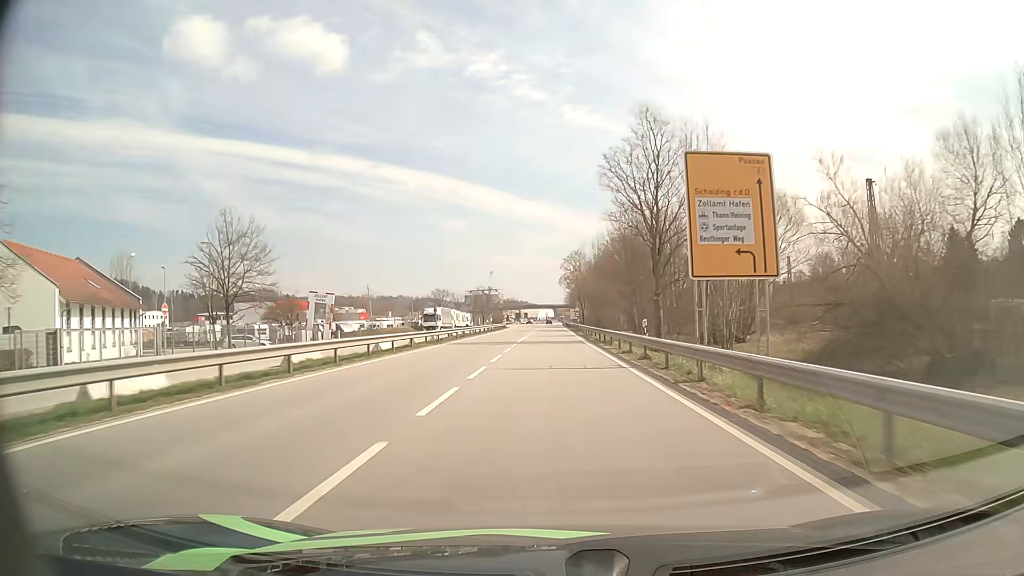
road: primary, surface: asphalt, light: Day
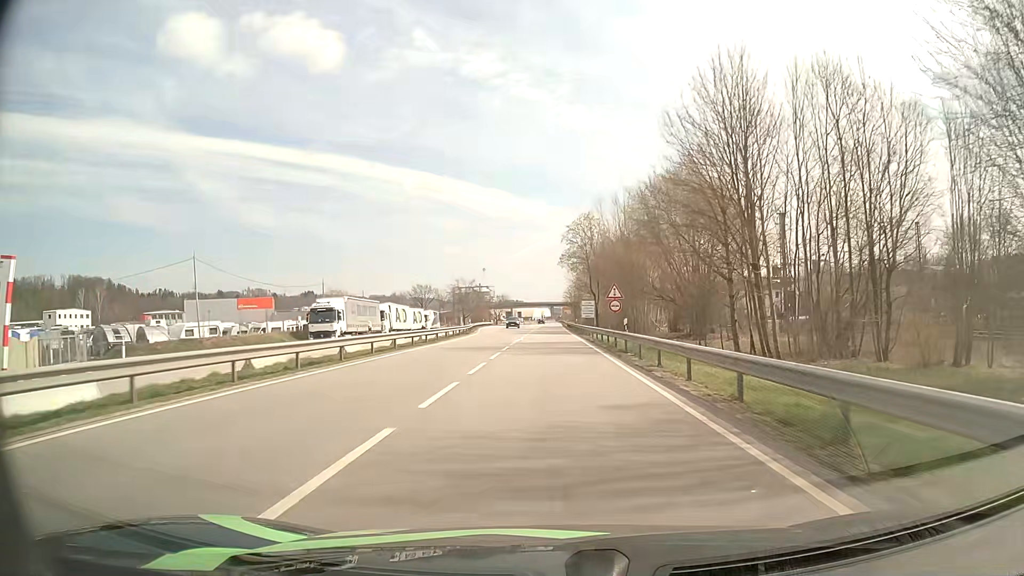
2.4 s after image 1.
(+0.1, +47.3) m; 0°
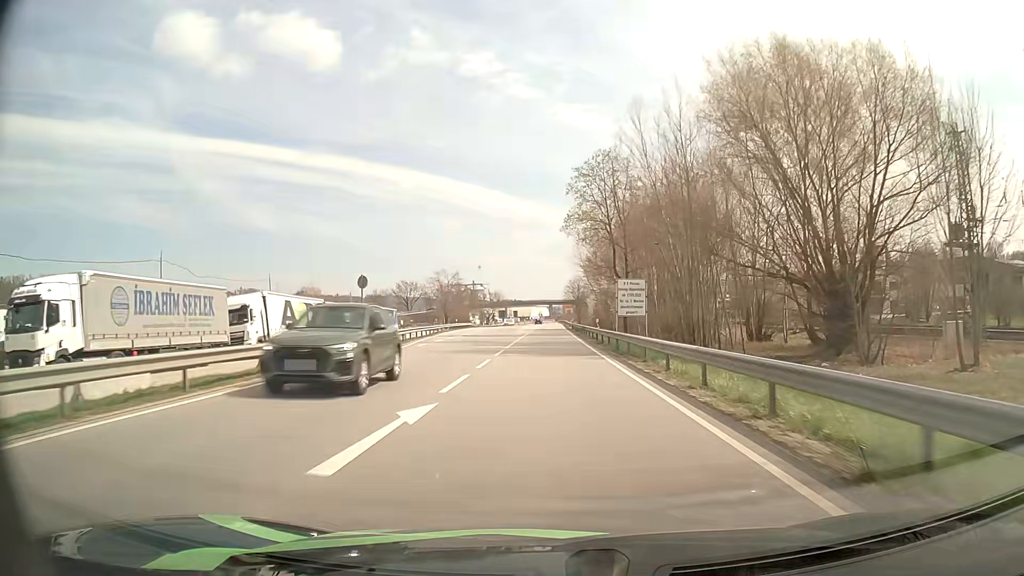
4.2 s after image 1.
(0.0, +33.8) m; 0°
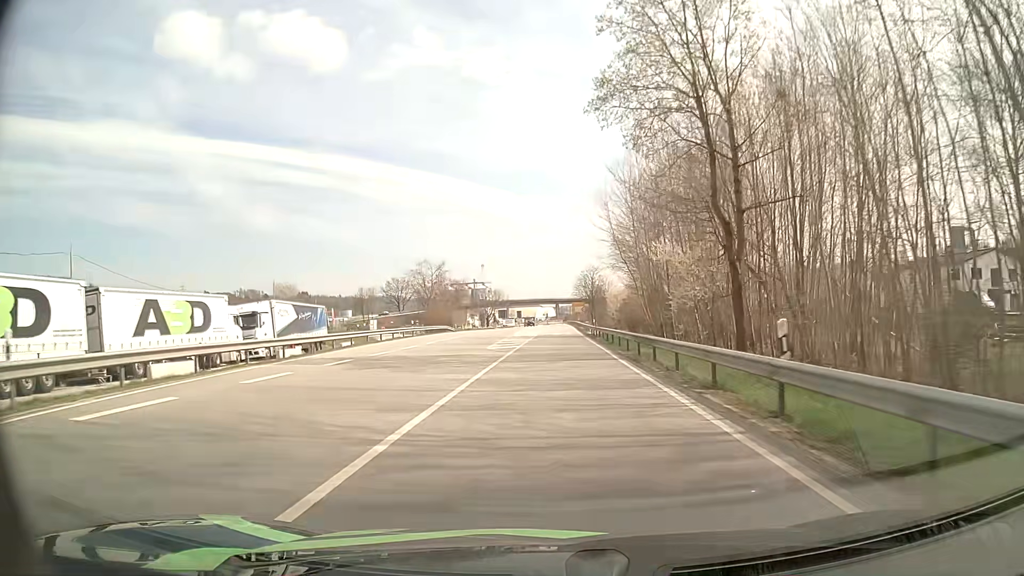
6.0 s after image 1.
(-0.1, +31.9) m; -1°
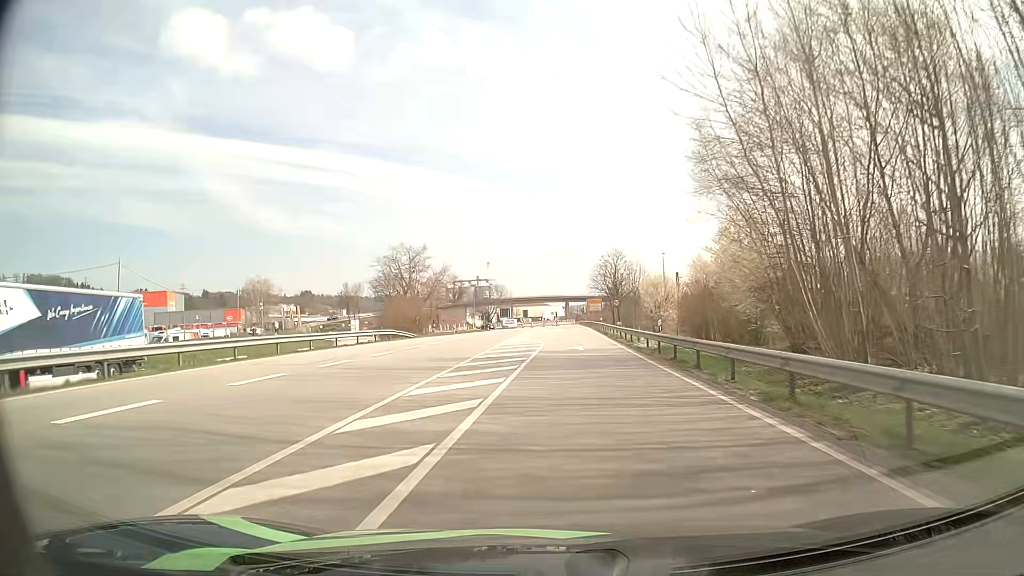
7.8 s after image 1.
(-0.1, +30.4) m; -1°
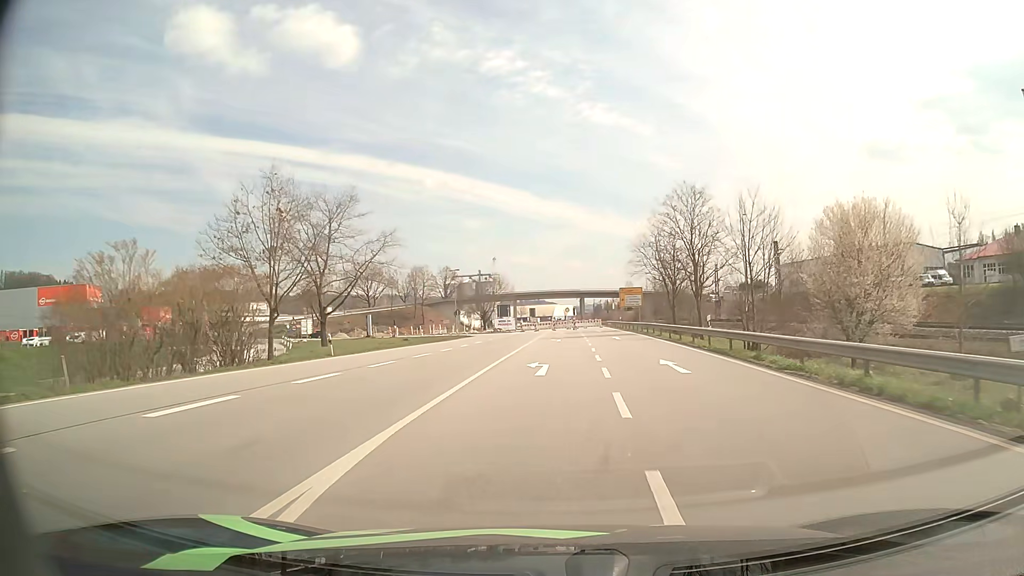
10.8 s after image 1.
(-0.3, +46.6) m; -1°
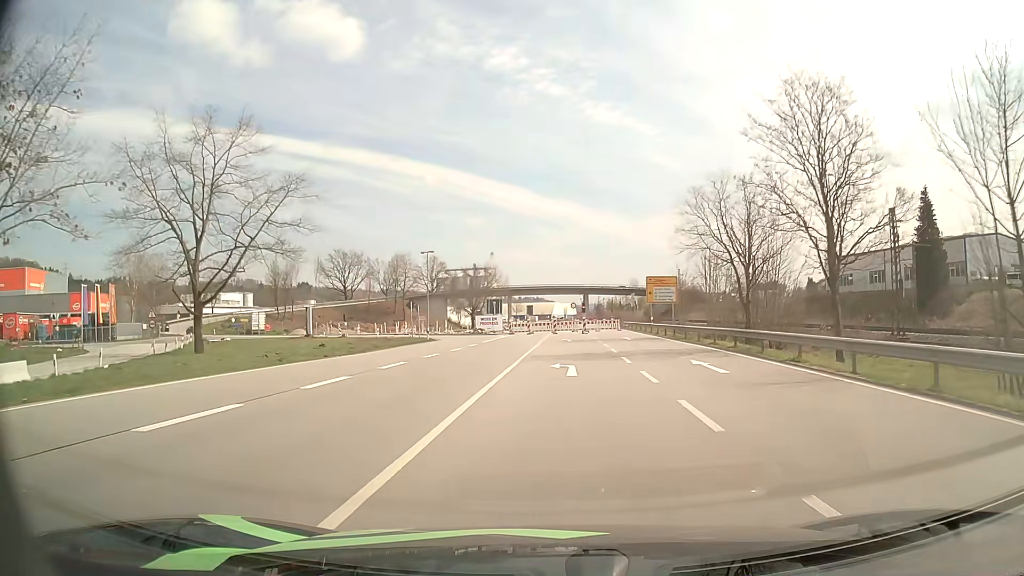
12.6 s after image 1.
(0.0, +25.0) m; 0°
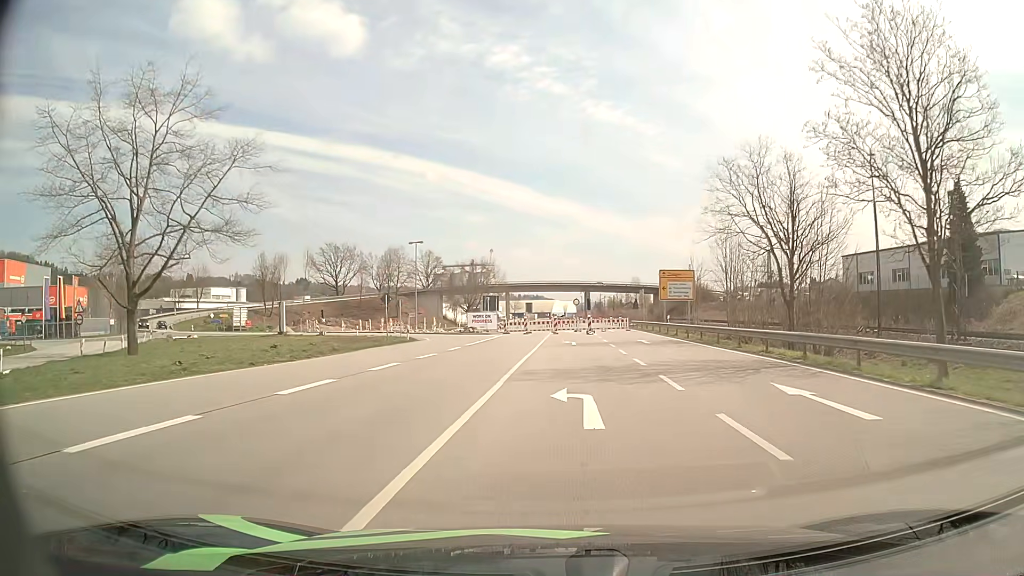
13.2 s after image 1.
(0.0, +7.7) m; 0°
(0, +10) (0, +20) (+1, +30) (+1, +40) (-1, +50) (-6, +58) (-13, +65) (-21, +71) (-30, +77) (-38, +82) m
